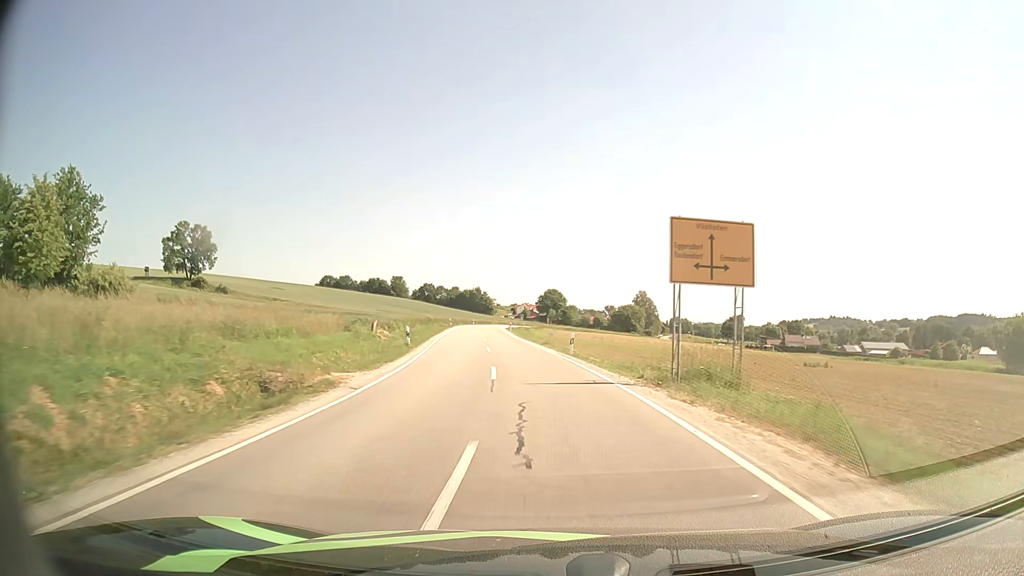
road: secondary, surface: asphalt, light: Day
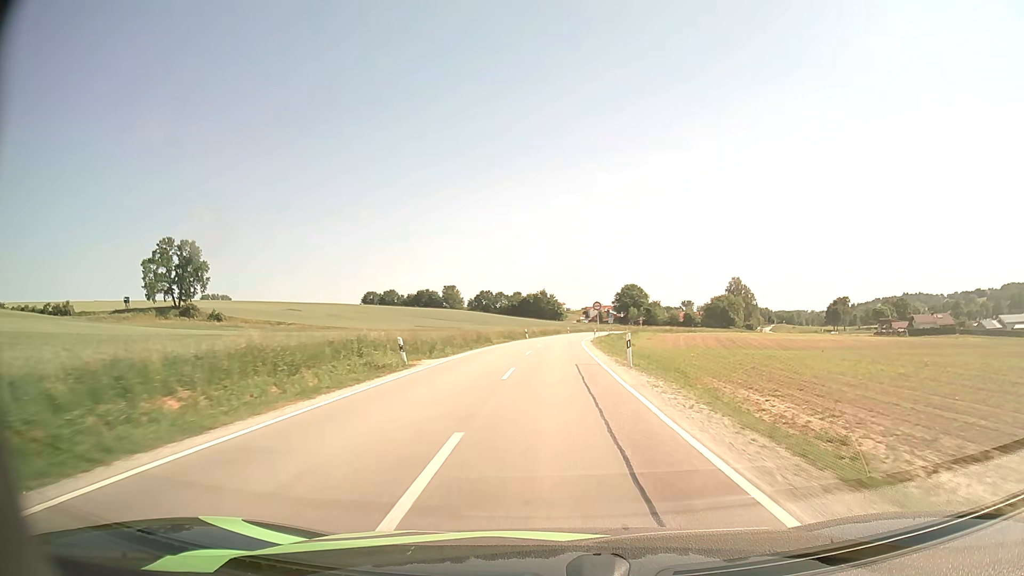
(-4.7, +59.8) m; -6°
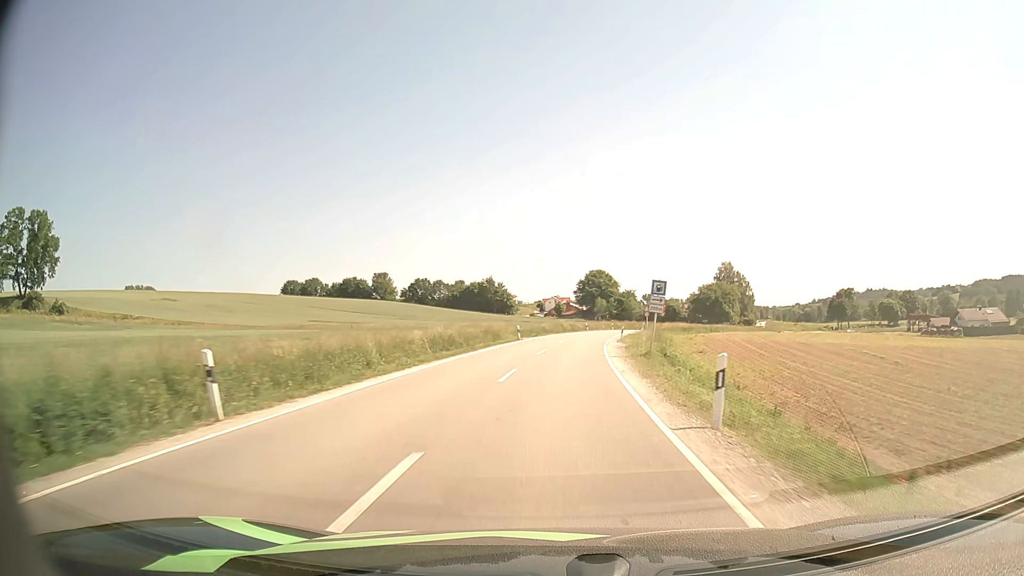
(+1.8, +61.2) m; +4°
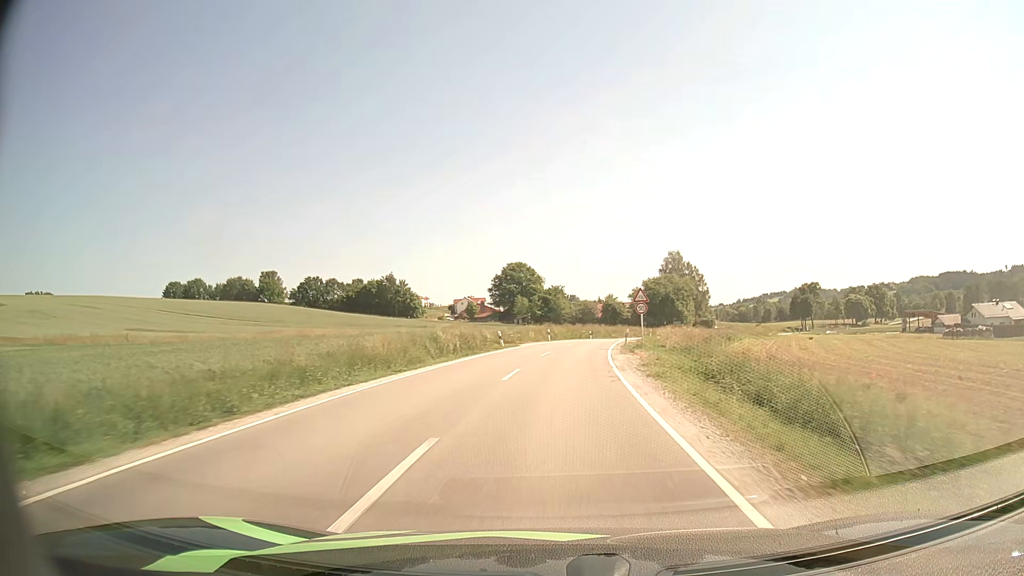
(+2.8, +46.8) m; +7°
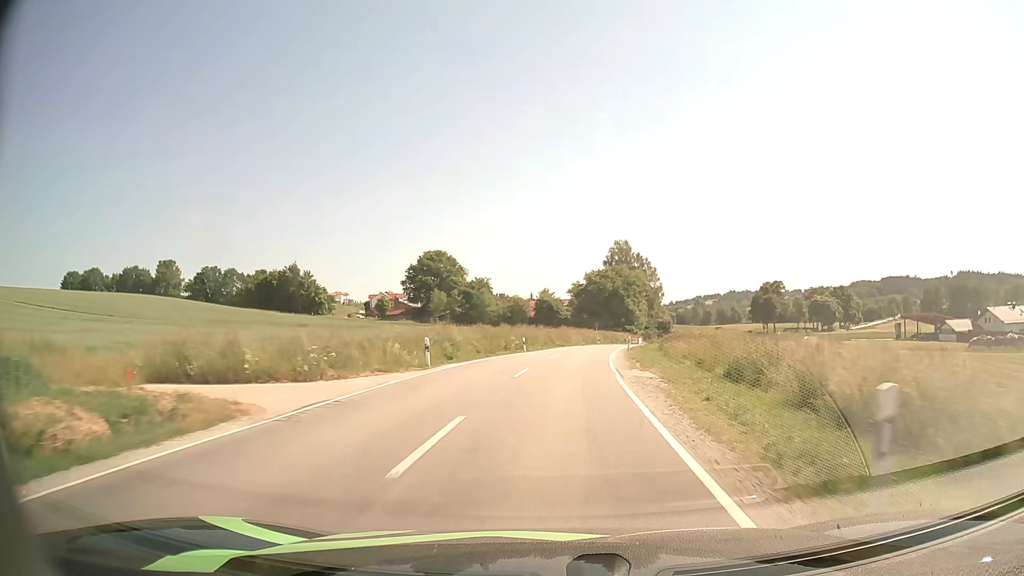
(+1.6, +33.7) m; +6°
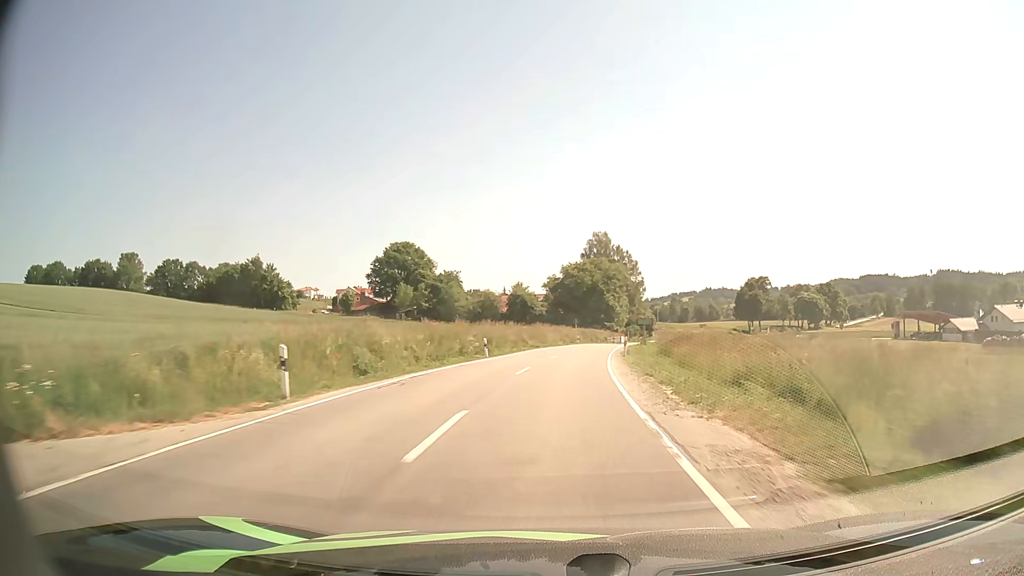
(+0.2, +11.3) m; +2°
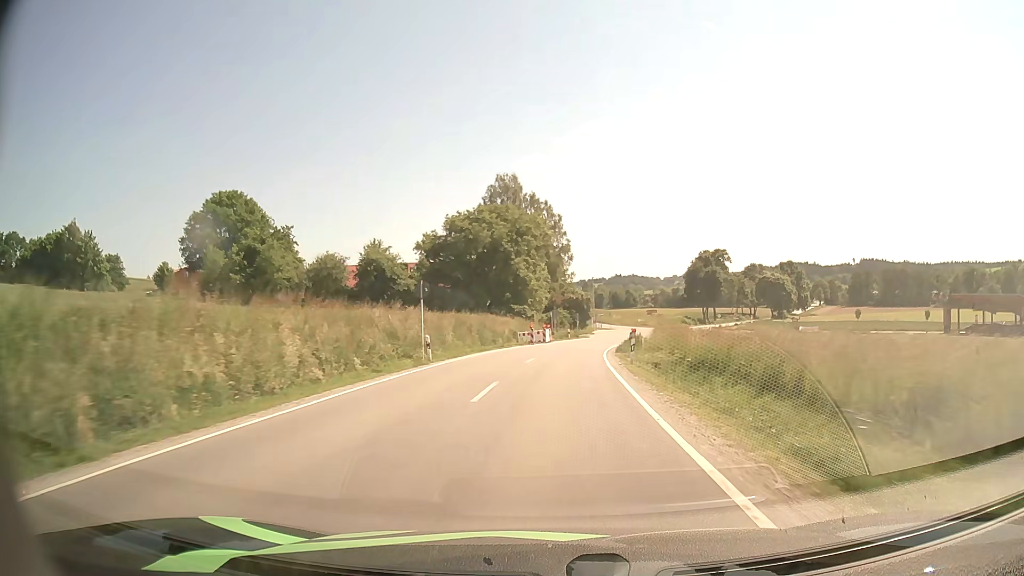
(+4.2, +54.6) m; +8°
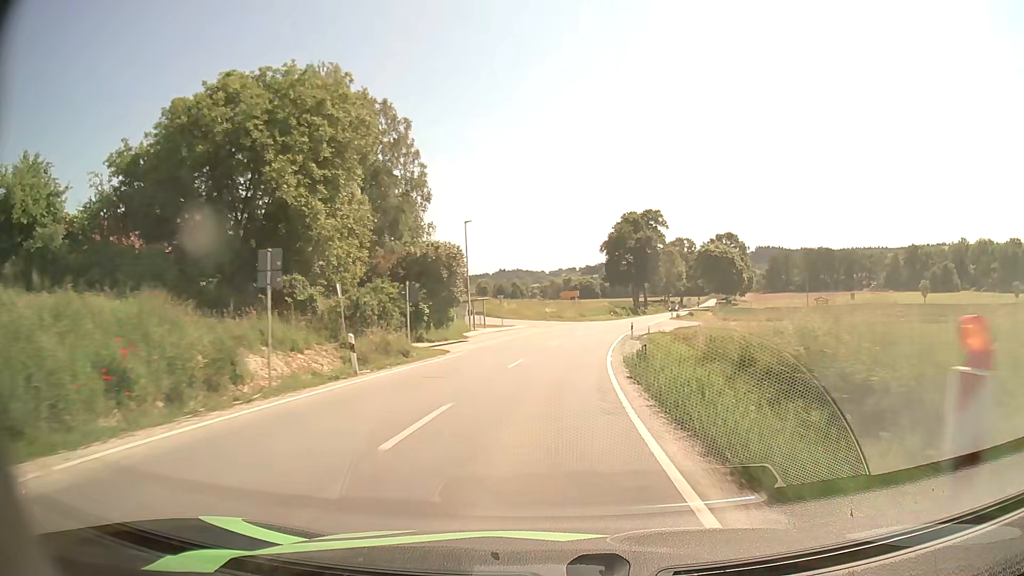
(+4.0, +52.2) m; +10°
(0, +10) (+1, +20) (+2, +30) (+3, +40) (+5, +50) (+7, +59) (+9, +69) (+12, +79) (+14, +89) (+17, +98) m
